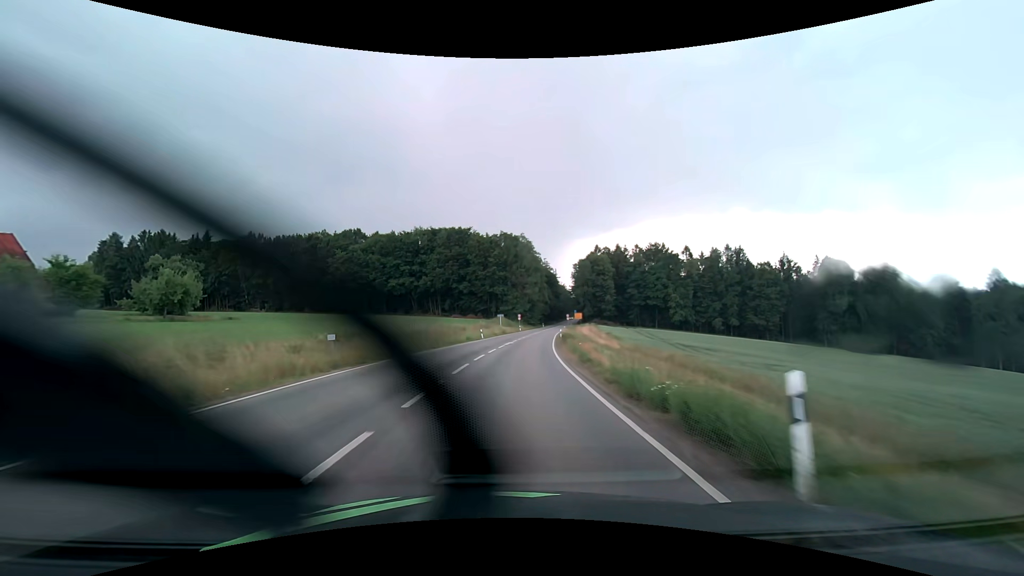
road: secondary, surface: asphalt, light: Day
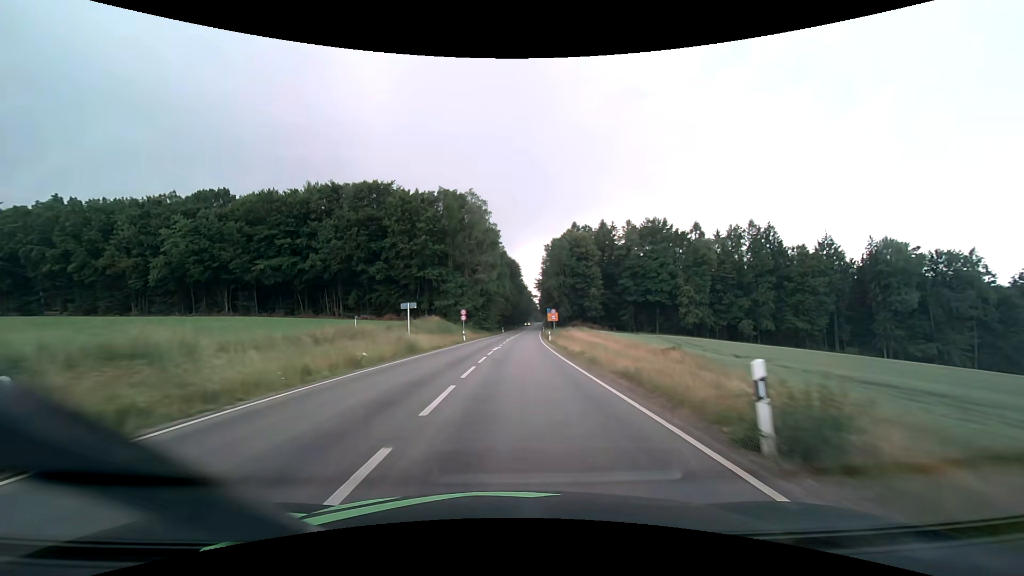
(+2.3, +48.5) m; +5°
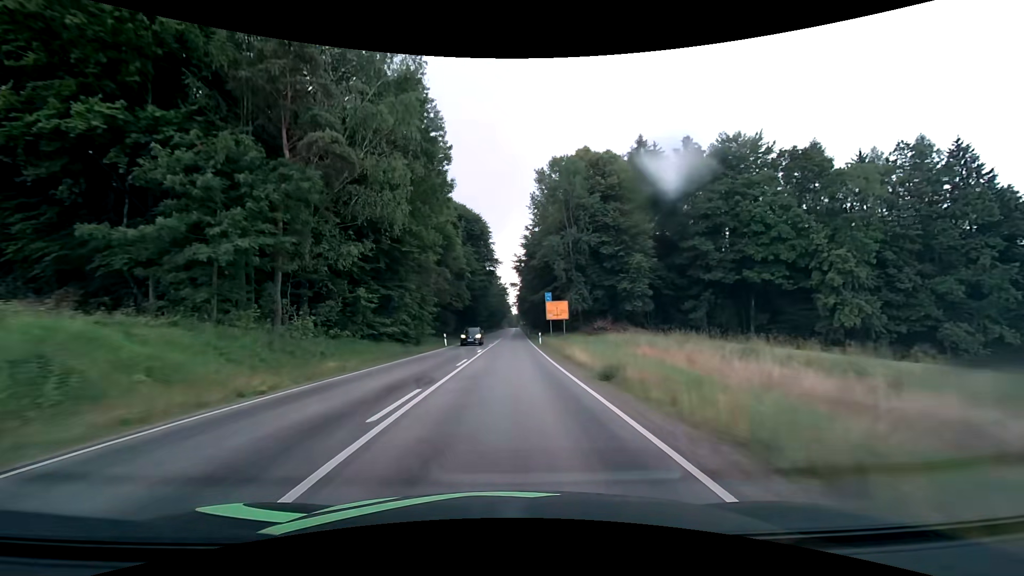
(+2.2, +60.0) m; +3°
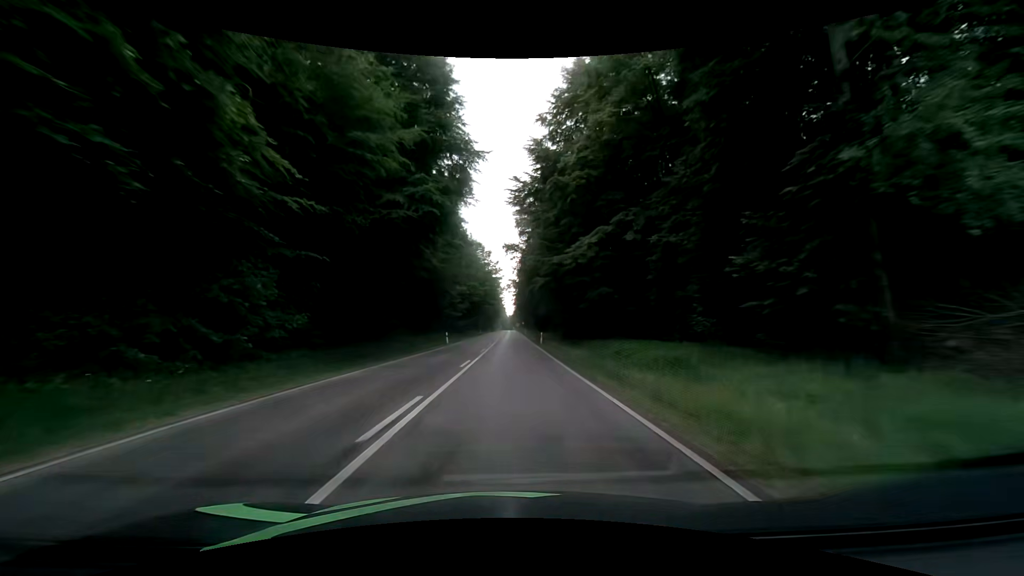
(+0.4, +49.4) m; +1°
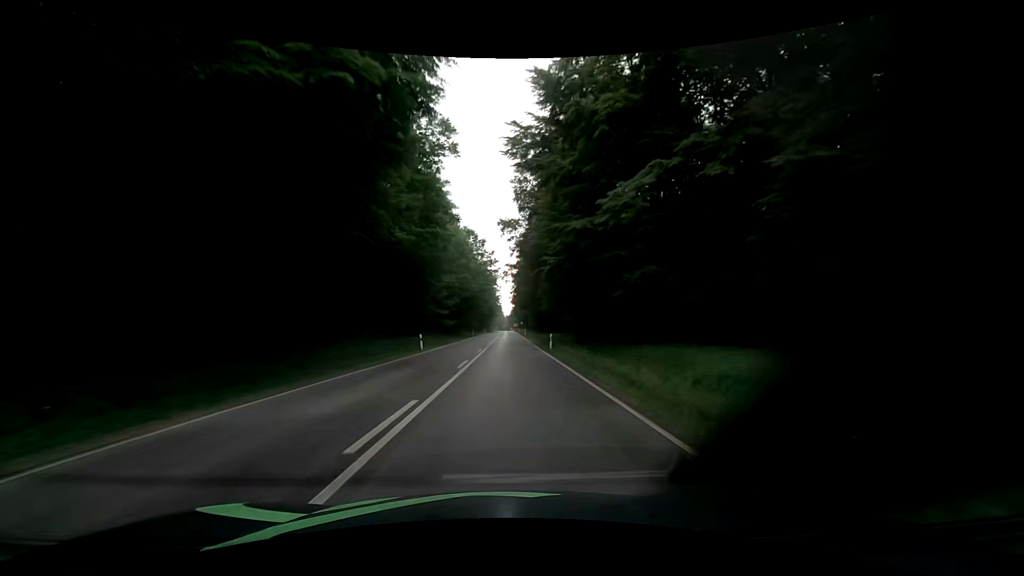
(-0.1, +12.5) m; 0°
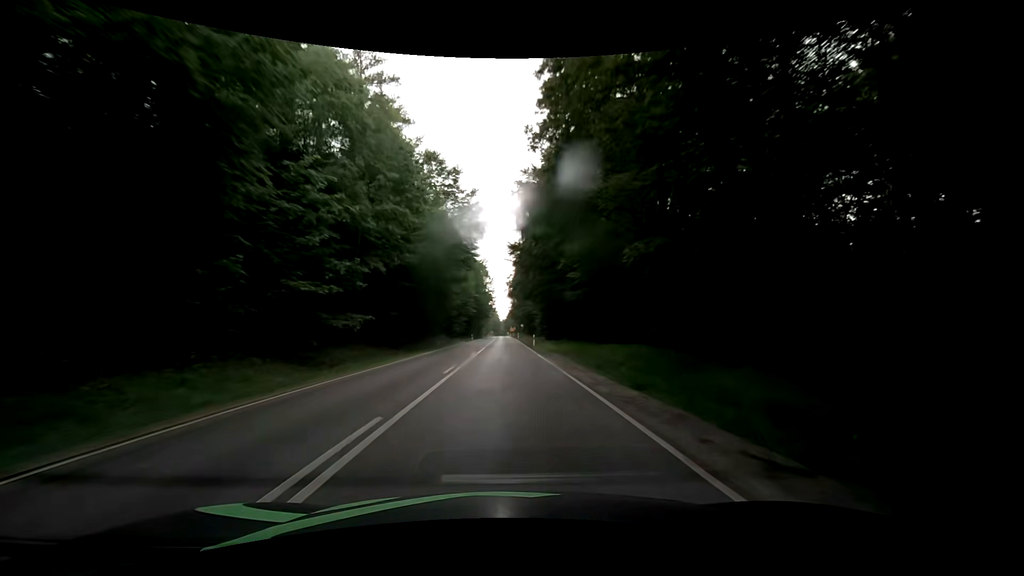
(+0.5, +37.8) m; +1°
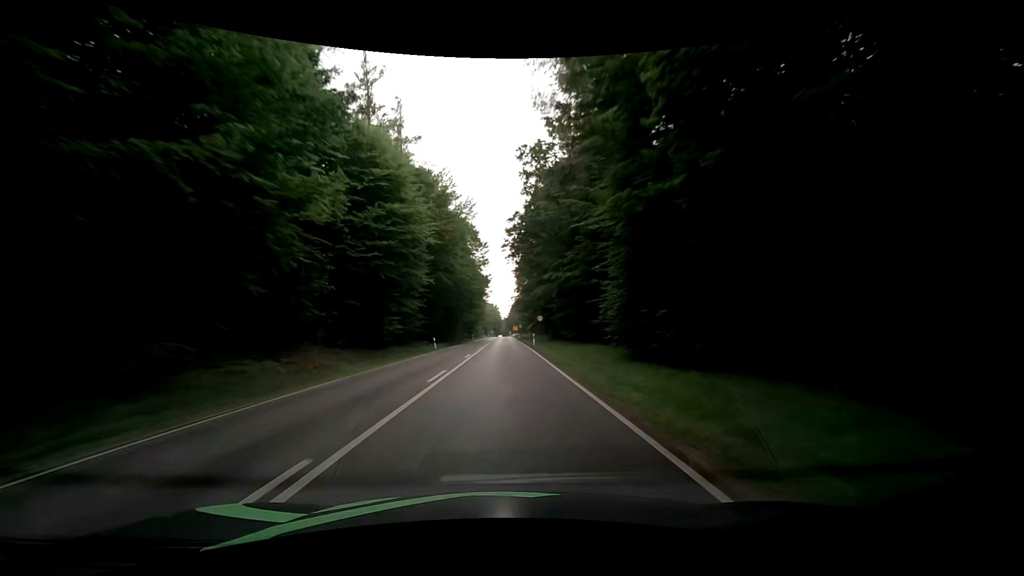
(-0.1, +50.3) m; 0°
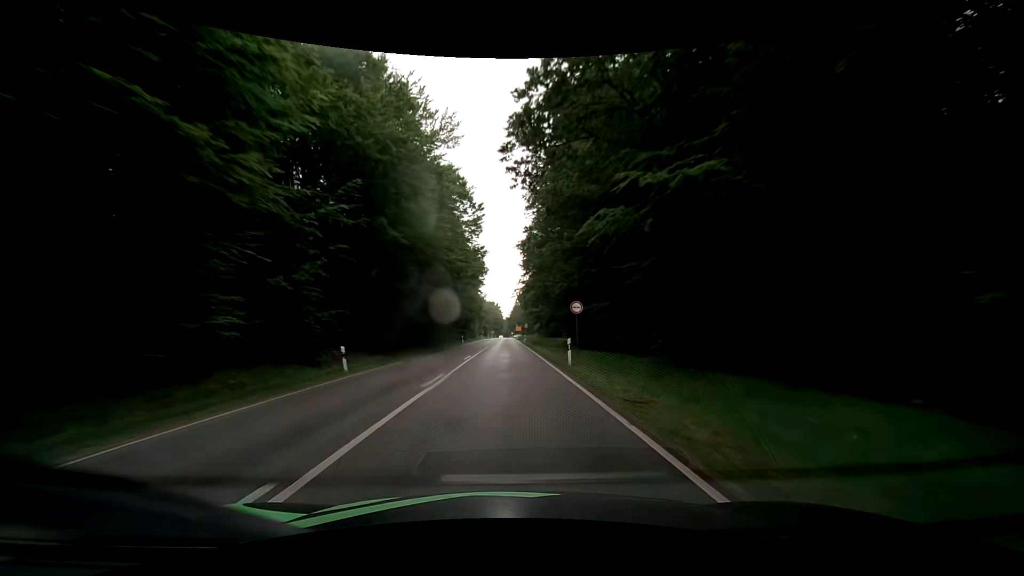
(-0.2, +24.8) m; 0°
(0, +10) (0, +20) (0, +30) (0, +40) (0, +50) (0, +60) (0, +70) (0, +80) (0, +90) (0, +100) m
